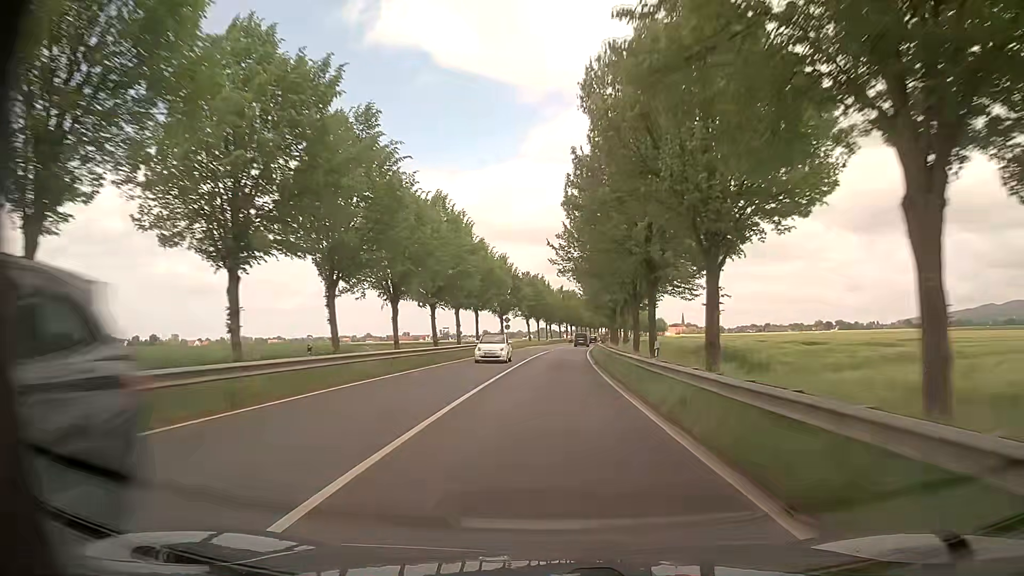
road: primary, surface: asphalt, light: Day
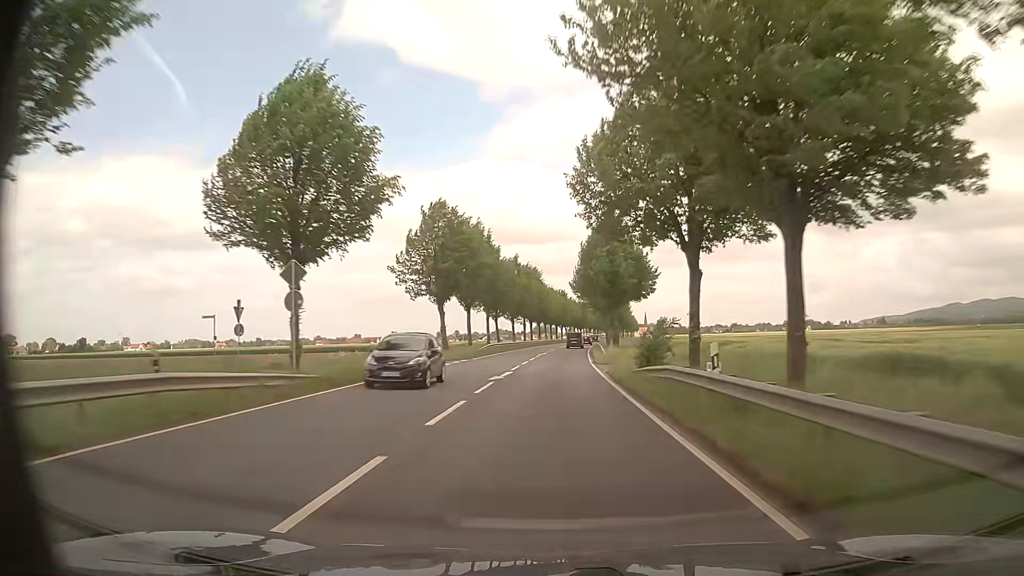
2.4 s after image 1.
(+1.3, +55.5) m; +3°
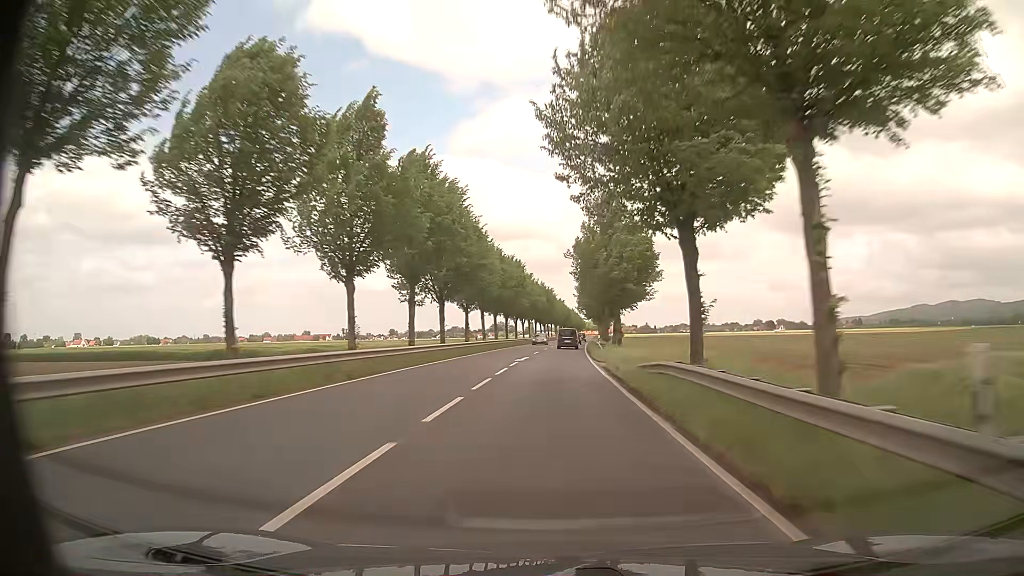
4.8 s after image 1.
(+1.9, +60.3) m; +4°
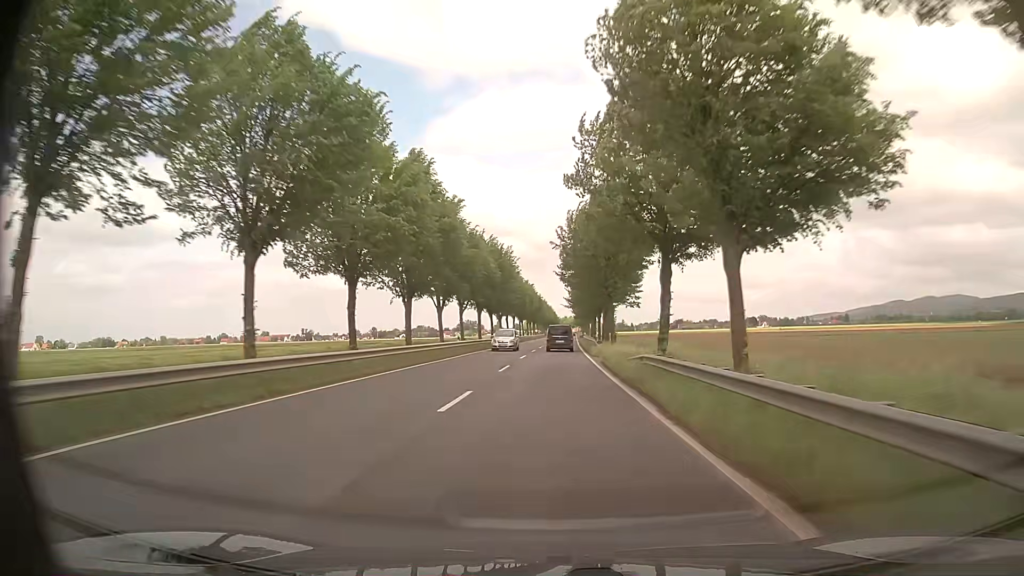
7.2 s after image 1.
(+1.4, +58.8) m; +2°
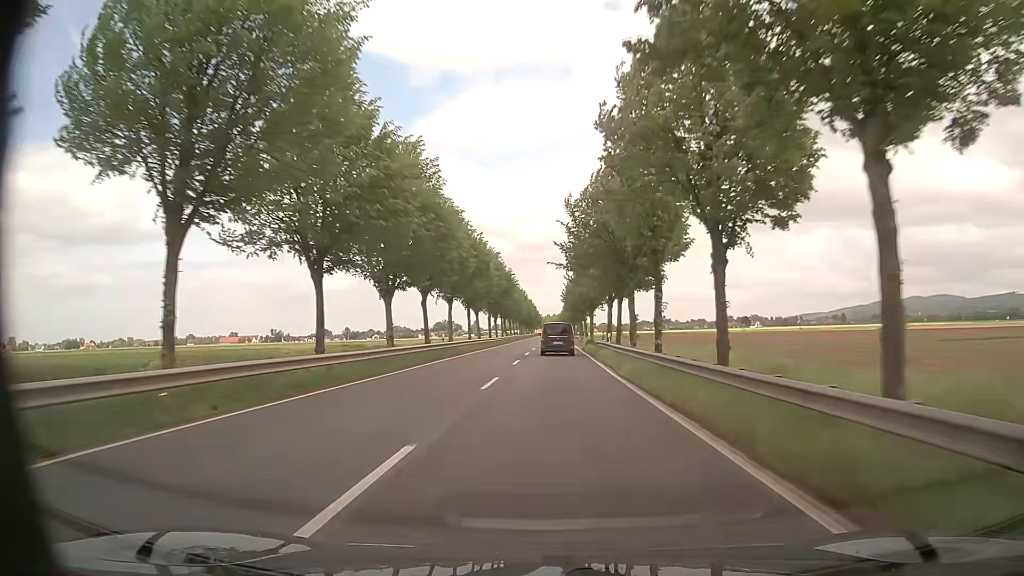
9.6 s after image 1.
(+0.8, +54.5) m; +1°
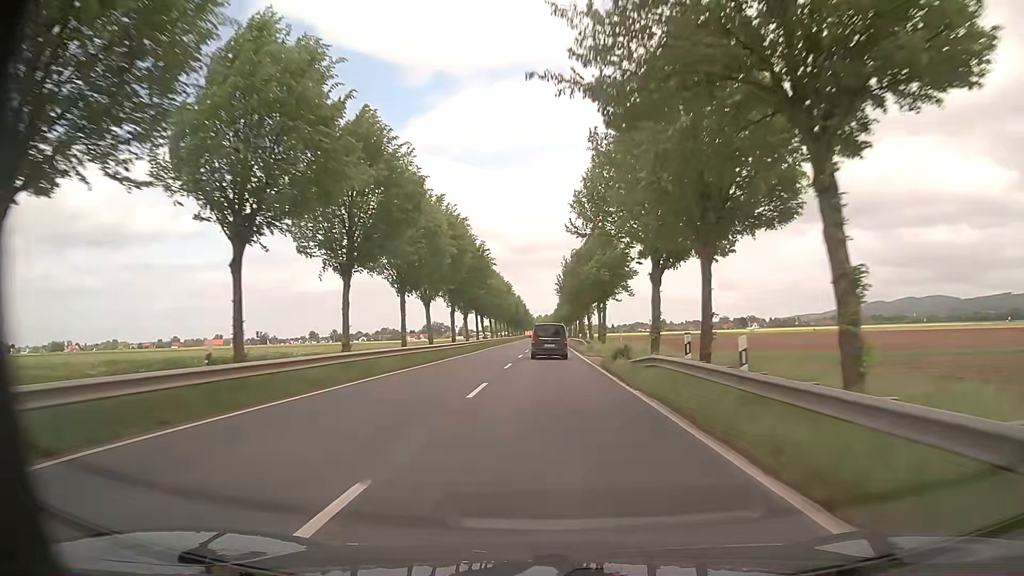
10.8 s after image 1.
(+0.3, +25.8) m; +2°
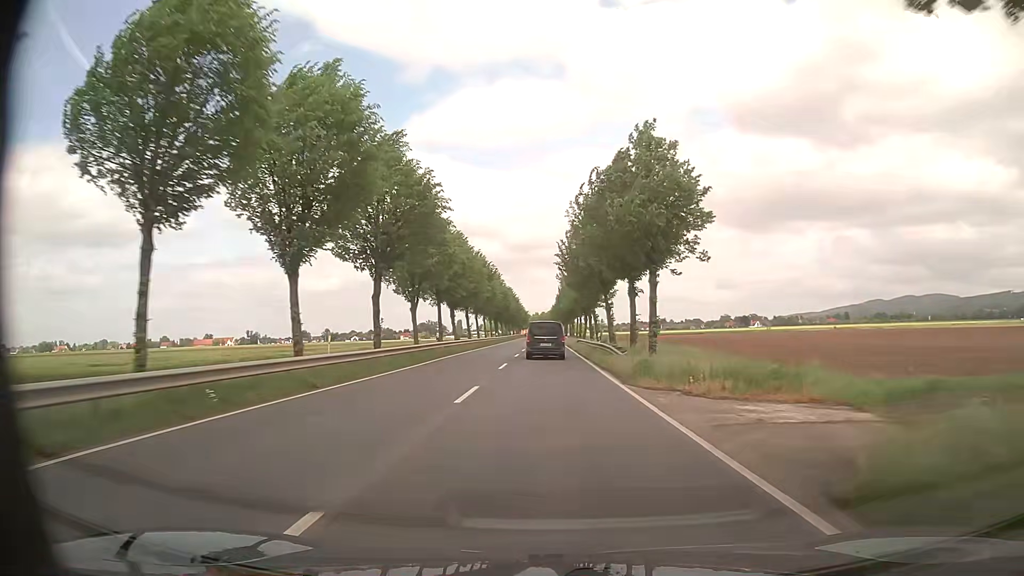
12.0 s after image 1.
(-0.3, +24.8) m; -1°
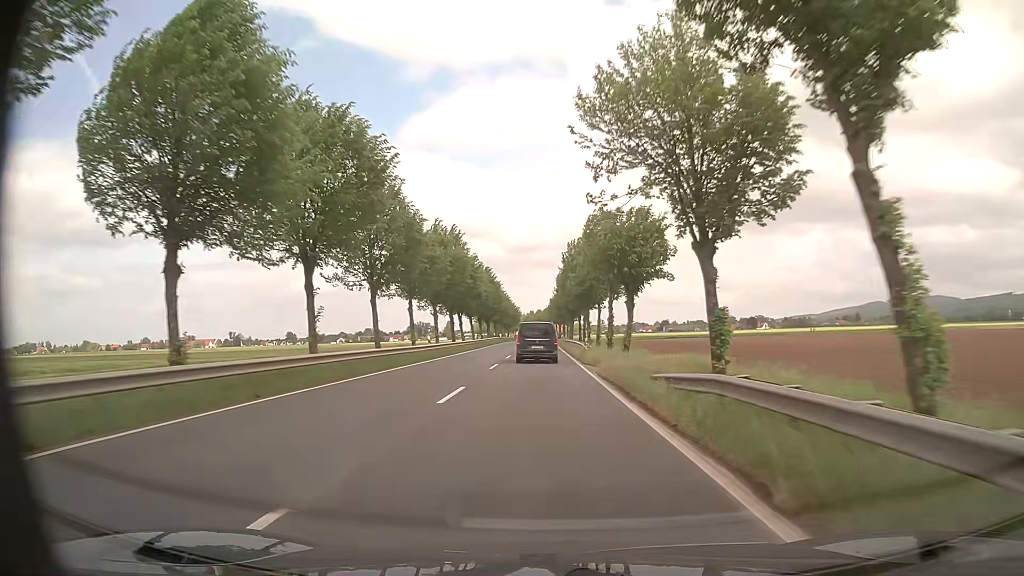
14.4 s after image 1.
(+0.7, +47.7) m; +1°
(0, +10) (0, +20) (0, +30) (0, +40) (0, +50) (-1, +60) (-1, +70) (-1, +80) (-1, +90) (-1, +100) m
